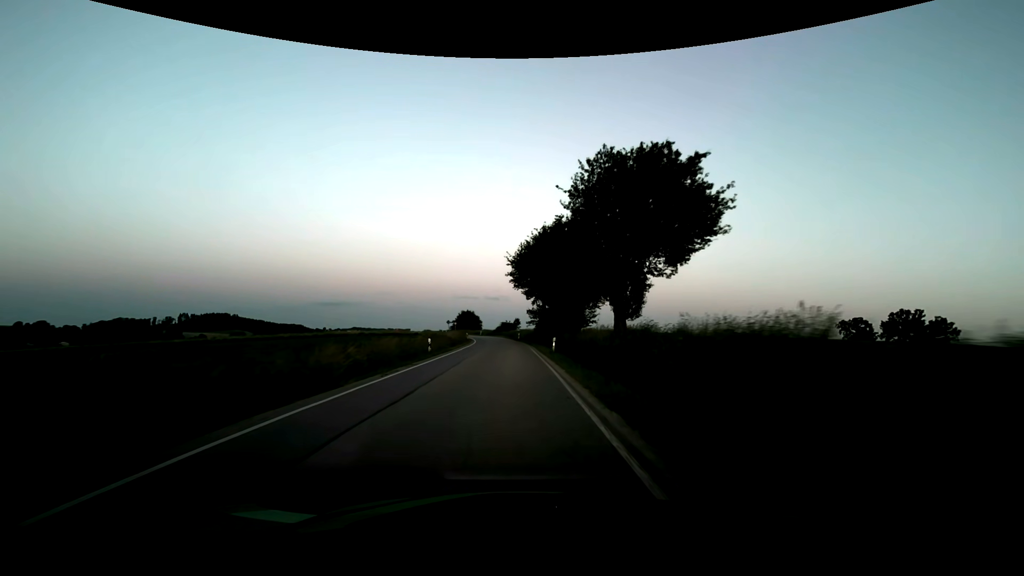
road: secondary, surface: asphalt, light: Dusk
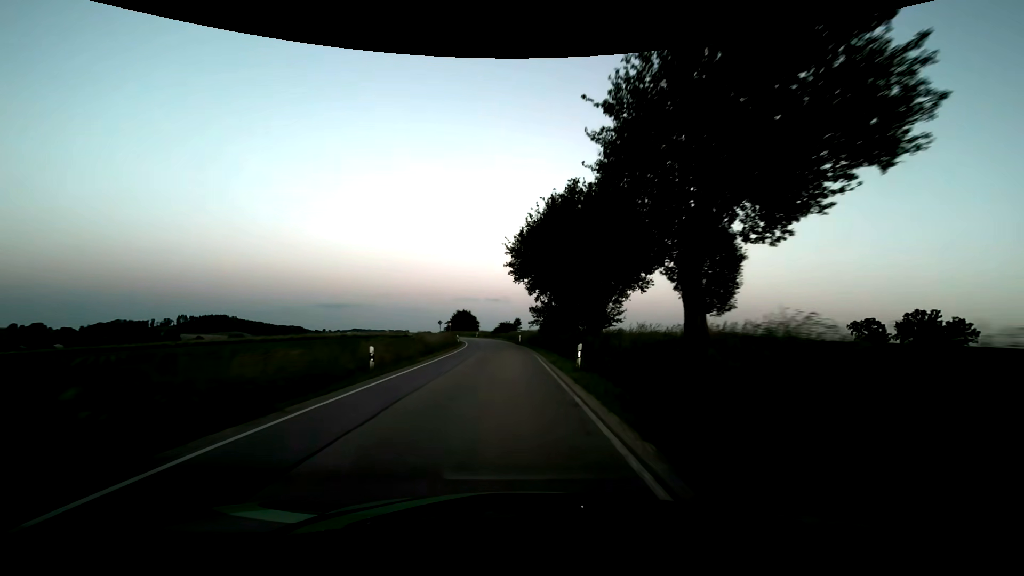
(-0.1, +10.8) m; -1°
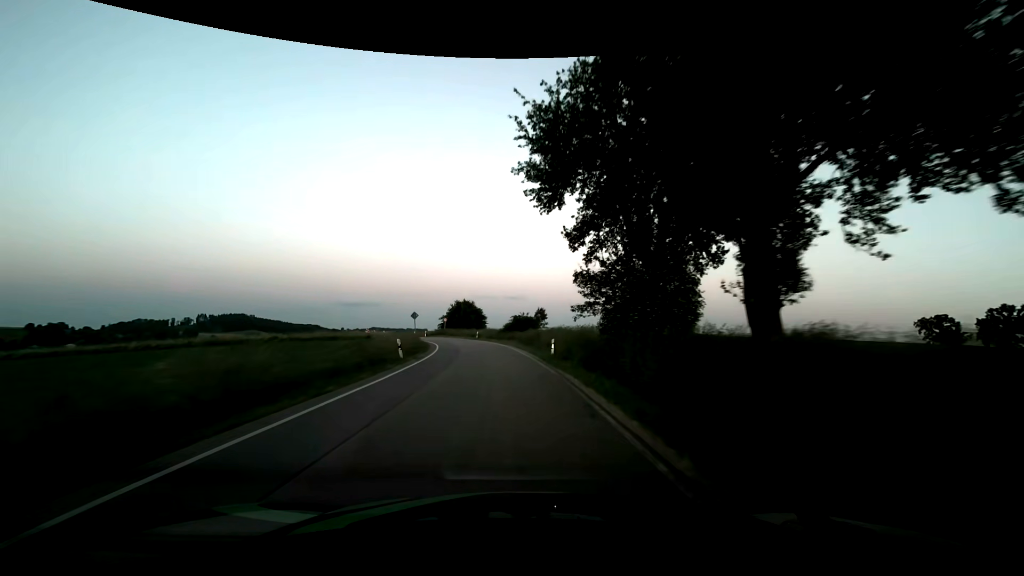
(-0.3, +32.4) m; -2°
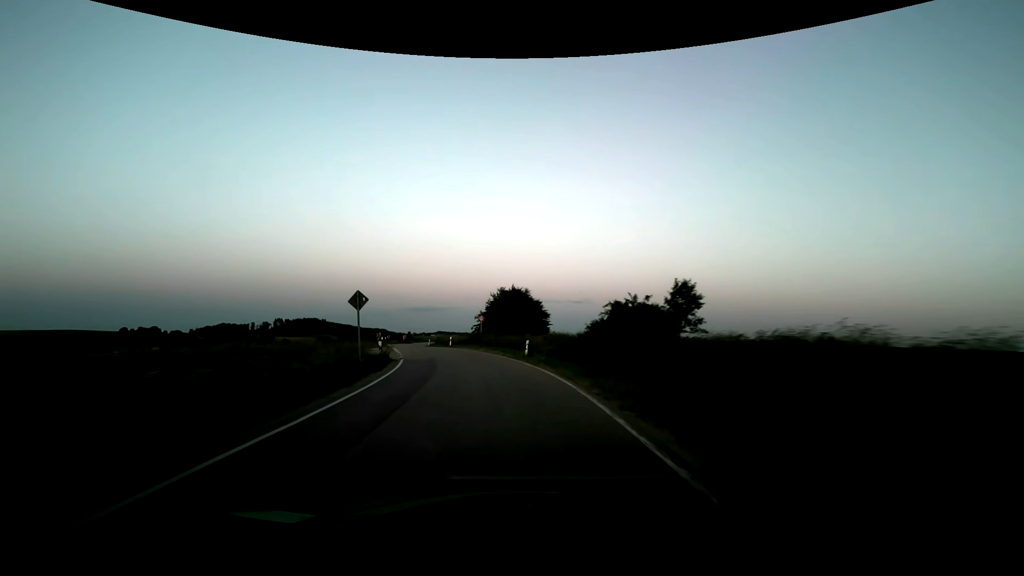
(-1.8, +32.3) m; -7°
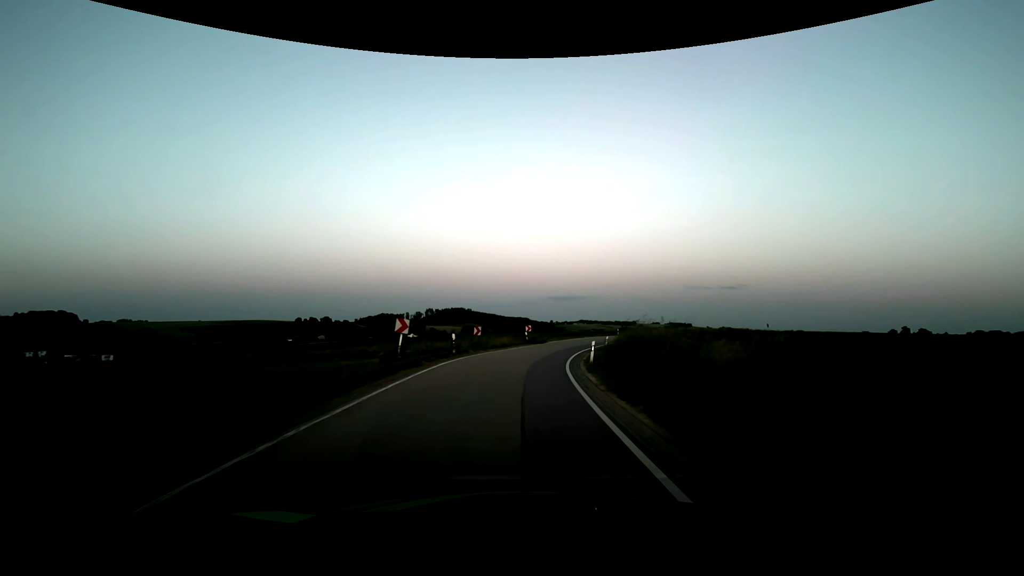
(-10.1, +52.8) m; -16°
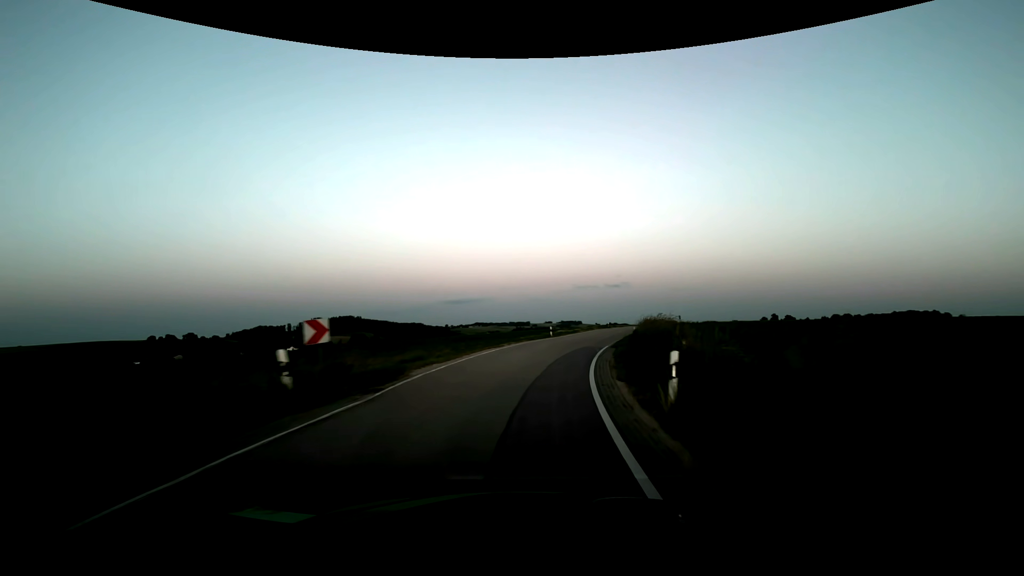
(+2.4, +32.5) m; +11°
(0, +10) (+2, +20) (+4, +30) (+6, +39) (+9, +49) (+12, +59) (+15, +68) (+18, +78) (+21, +87) (+24, +97) m
